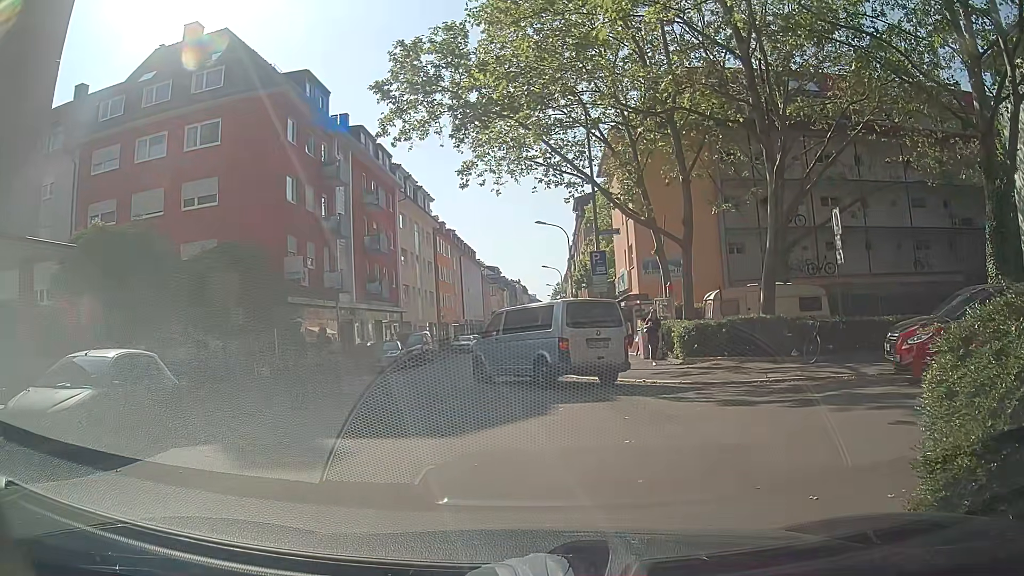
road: residential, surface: asphalt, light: Day
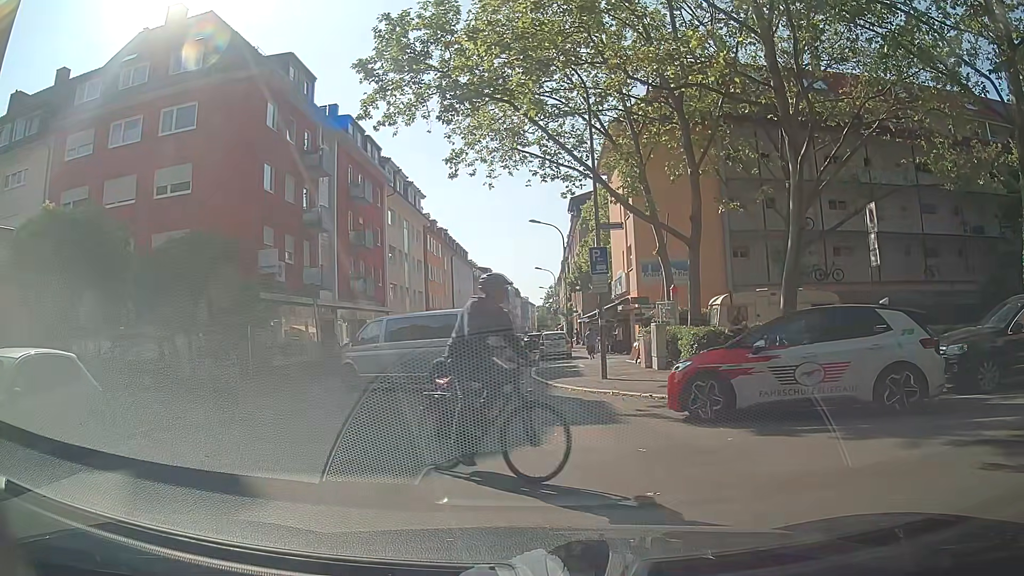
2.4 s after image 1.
(0.0, +2.0) m; 0°
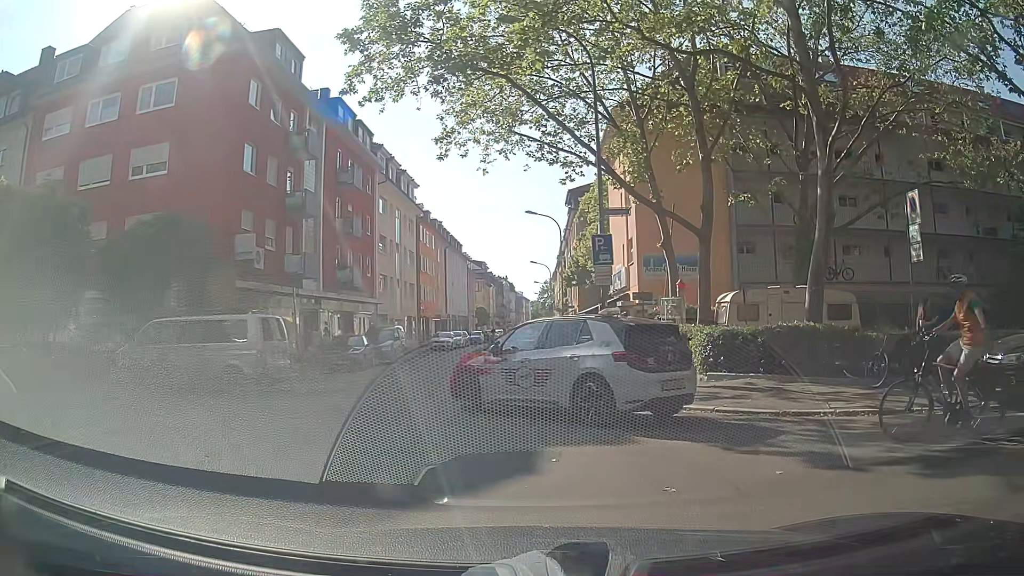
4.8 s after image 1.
(0.0, +1.9) m; 0°
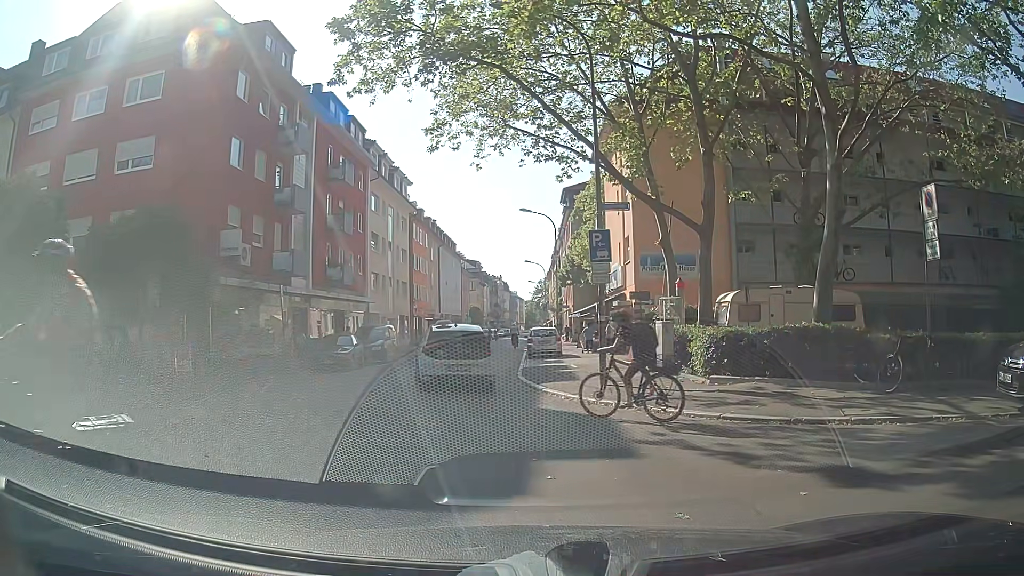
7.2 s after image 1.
(0.0, +0.7) m; 0°
